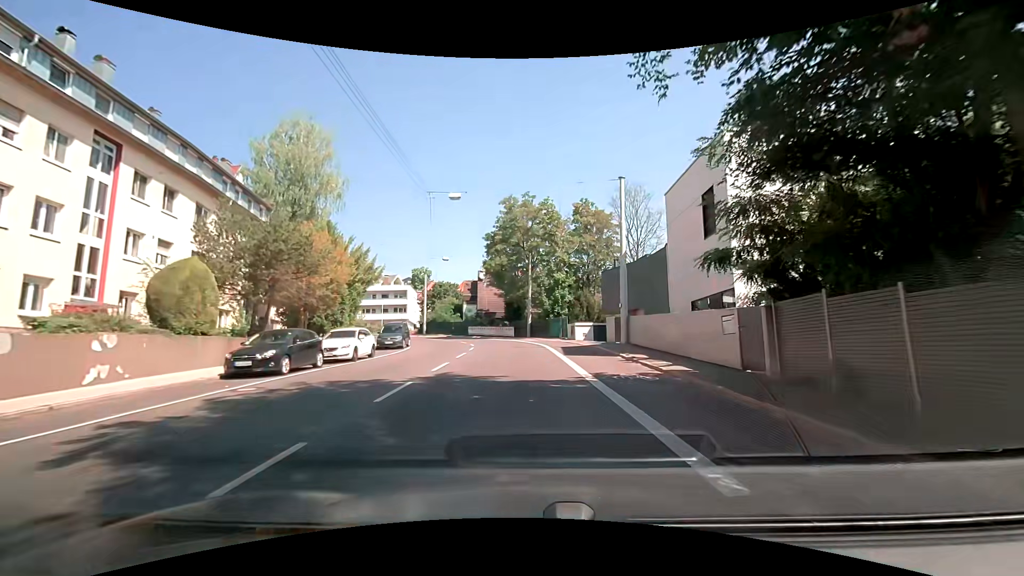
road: secondary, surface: asphalt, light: Day
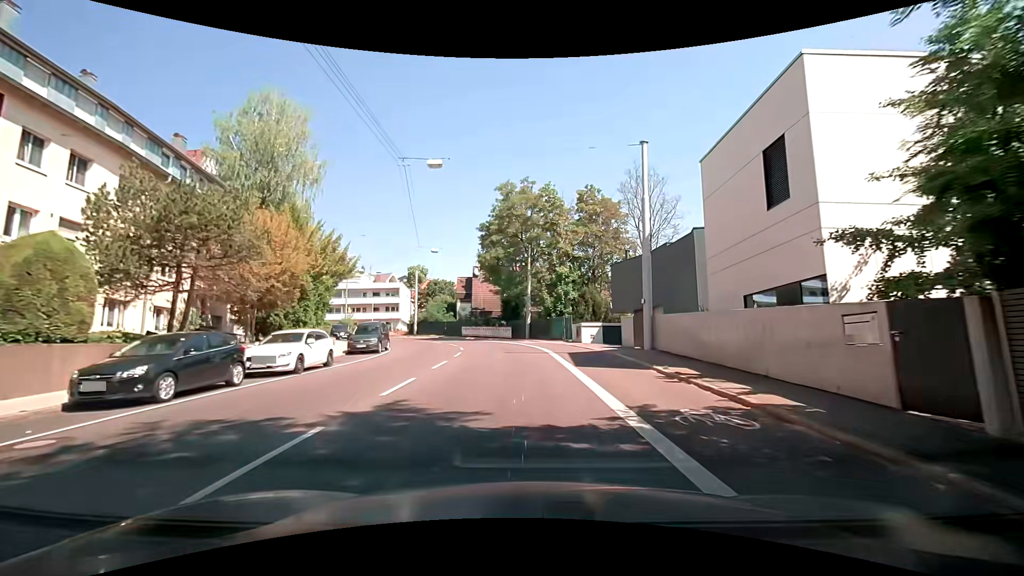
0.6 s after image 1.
(-0.1, +5.1) m; -1°
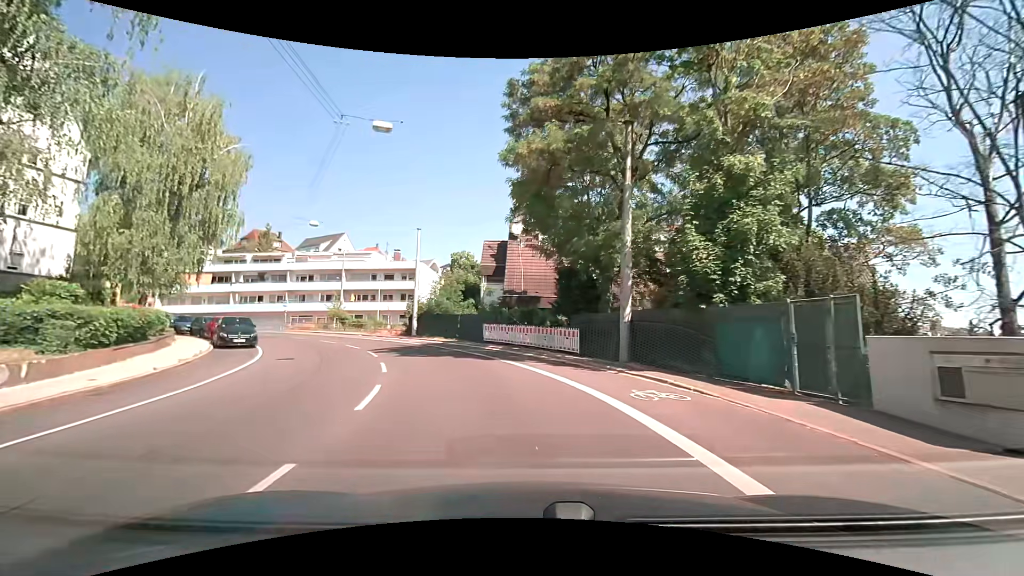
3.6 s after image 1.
(-1.0, +26.5) m; -6°
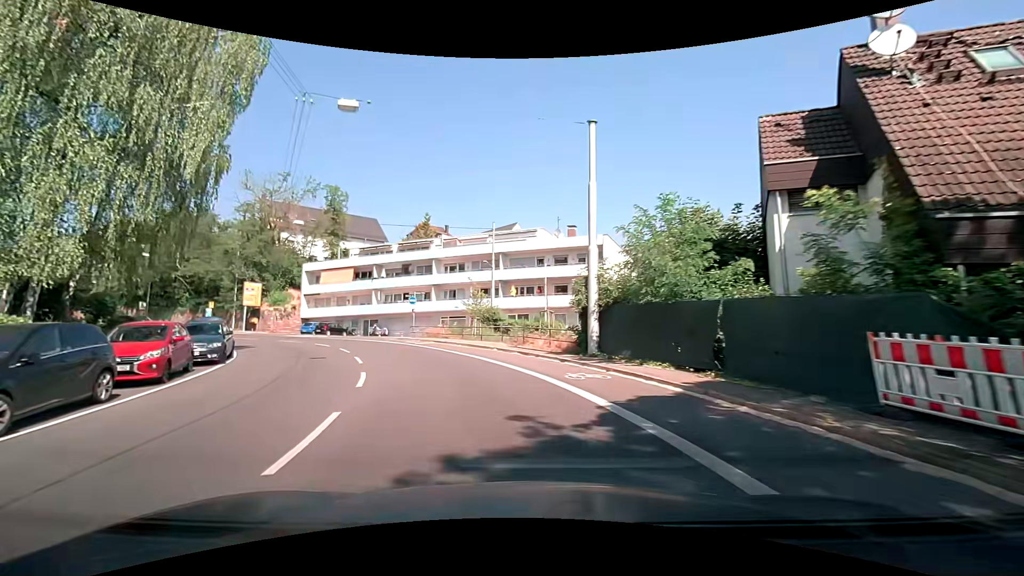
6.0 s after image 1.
(-4.1, +21.7) m; -22°
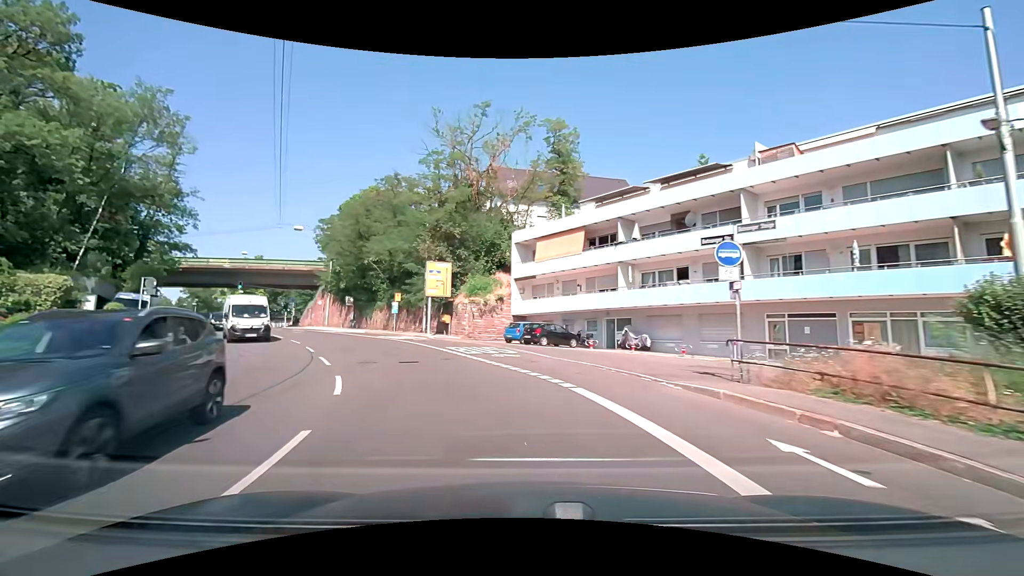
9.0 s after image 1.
(-6.4, +25.8) m; -30°
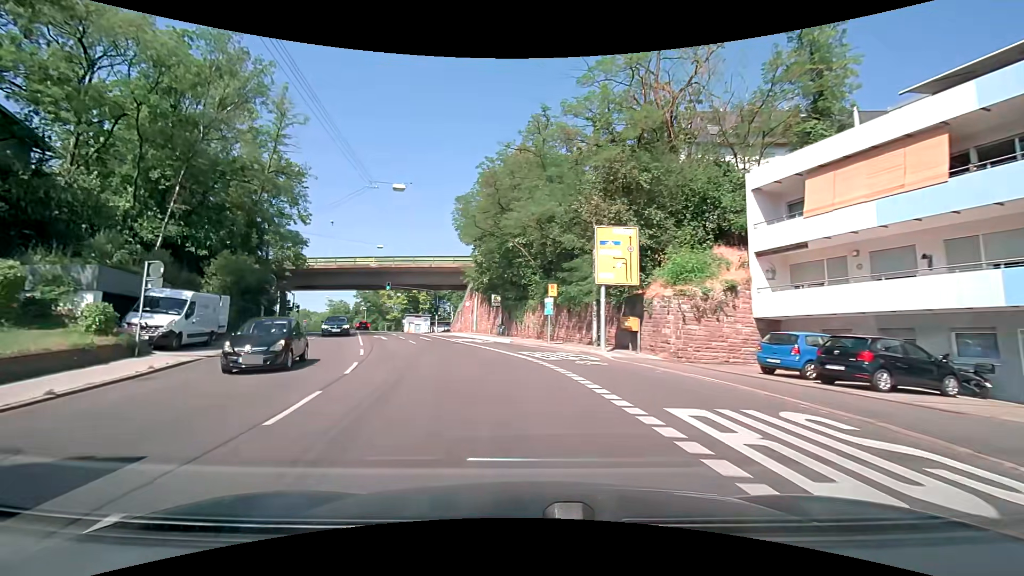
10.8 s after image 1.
(-2.5, +15.1) m; -19°
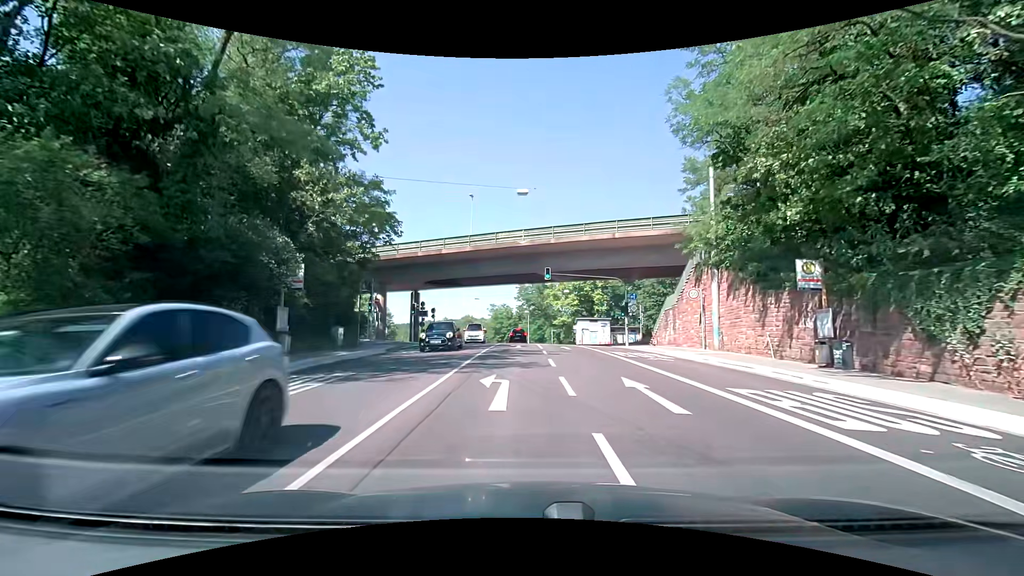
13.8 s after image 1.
(-5.2, +23.7) m; -19°
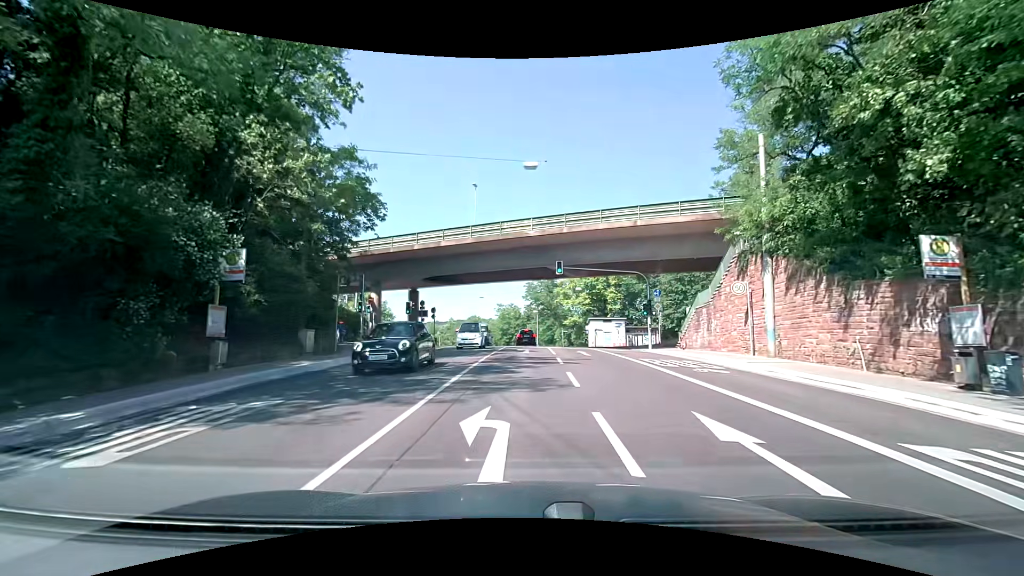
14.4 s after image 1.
(-0.1, +4.6) m; -2°
